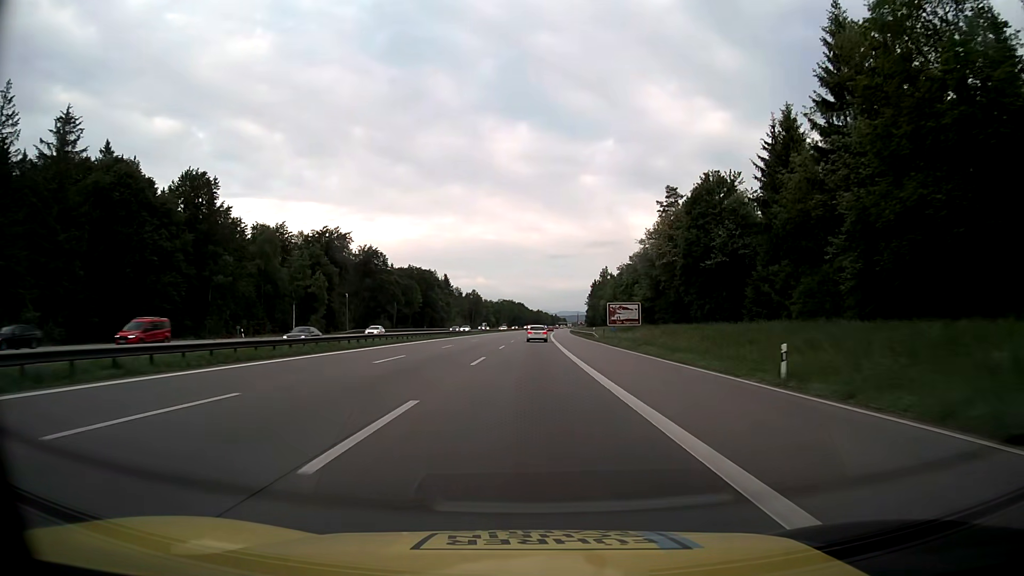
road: motorway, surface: asphalt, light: Day
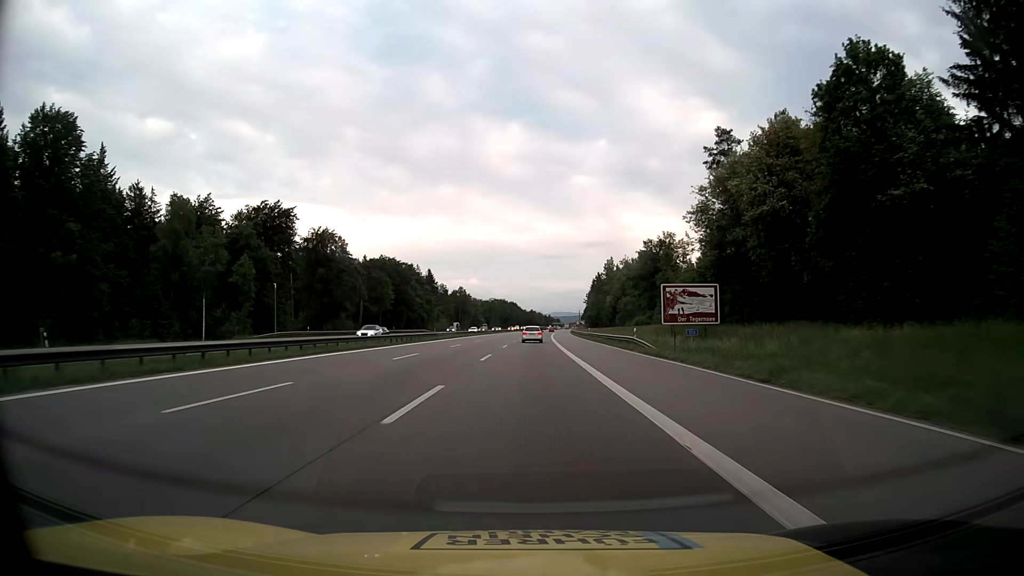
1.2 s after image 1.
(+0.2, +32.7) m; +1°
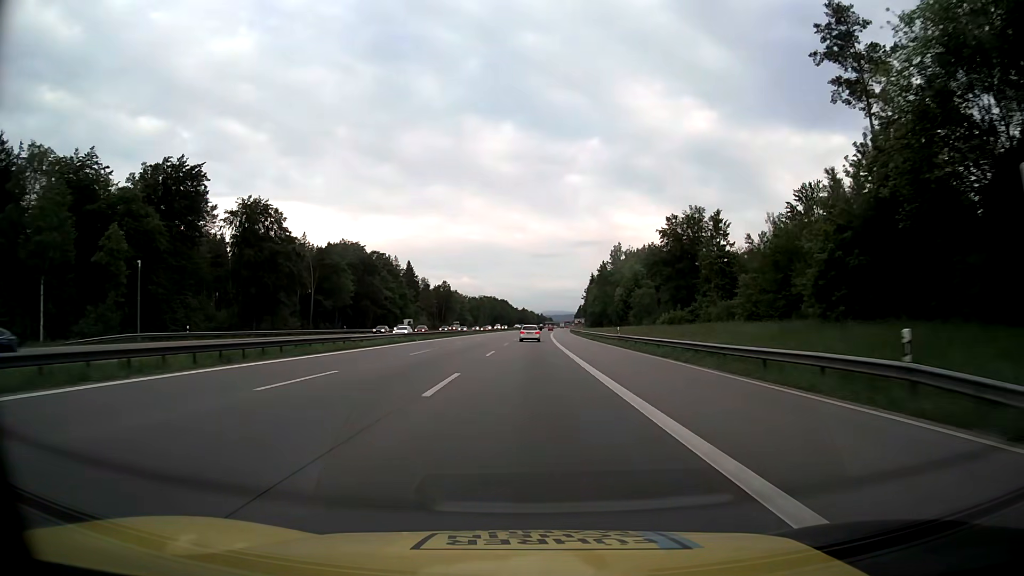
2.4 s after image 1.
(+0.2, +32.6) m; +1°
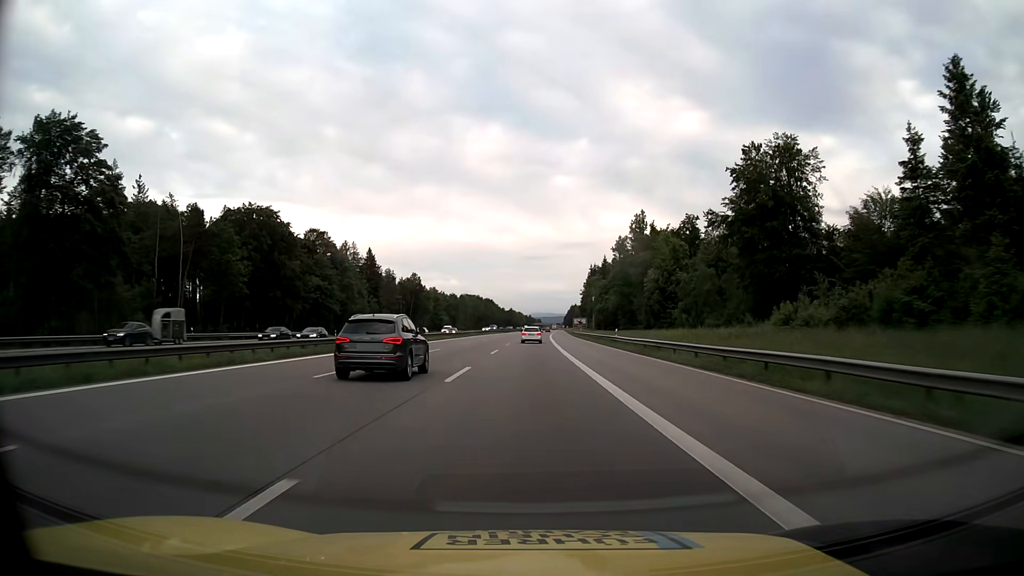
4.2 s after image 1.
(+0.5, +48.9) m; +1°
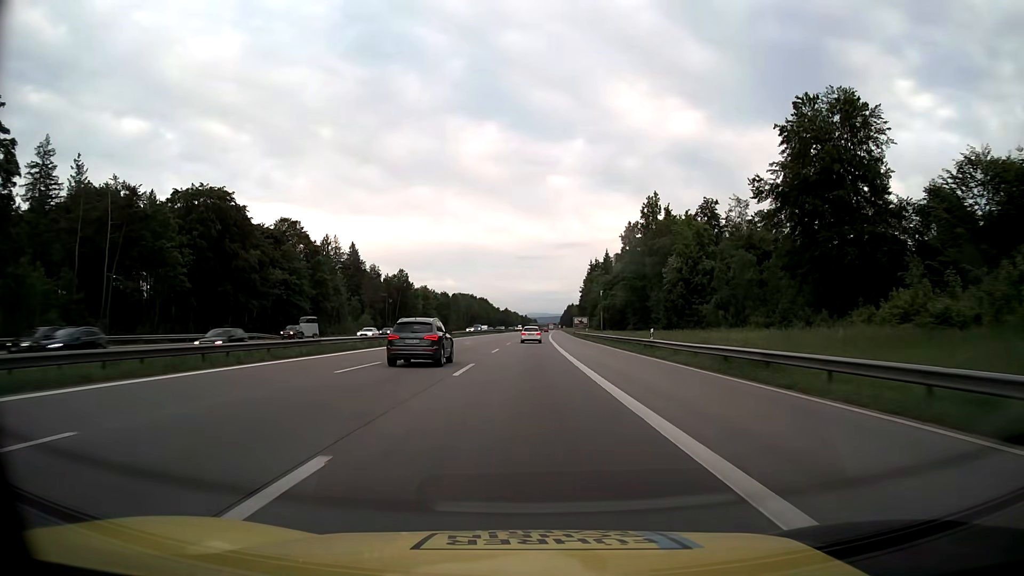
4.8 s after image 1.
(0.0, +16.3) m; 0°
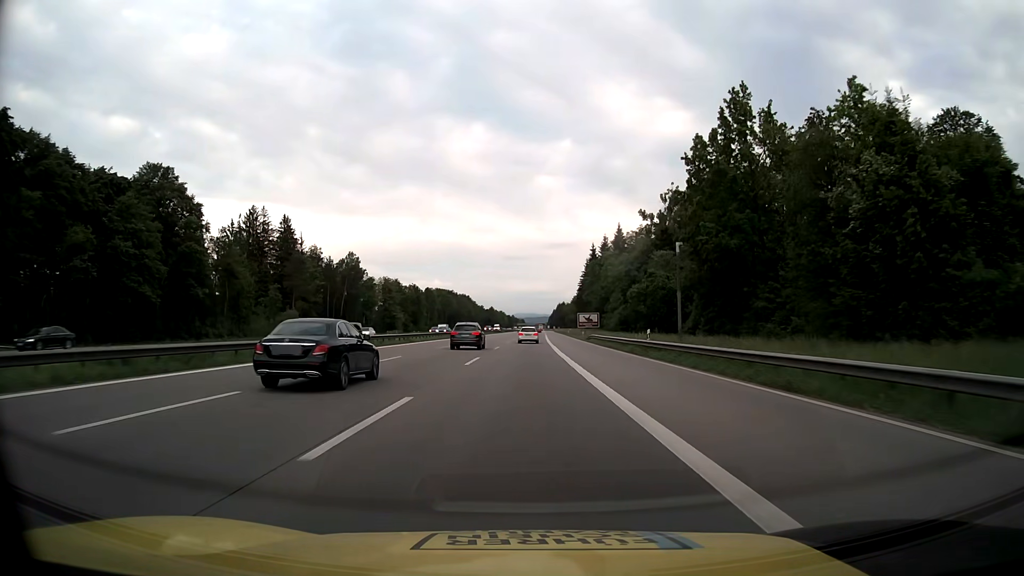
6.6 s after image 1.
(+0.5, +48.9) m; +1°
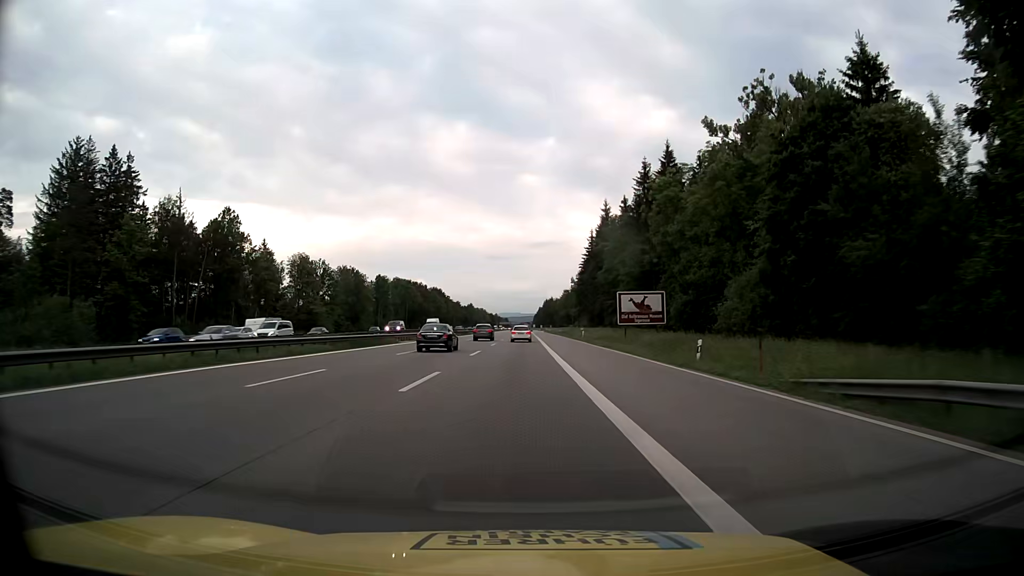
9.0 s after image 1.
(+0.8, +65.1) m; +1°
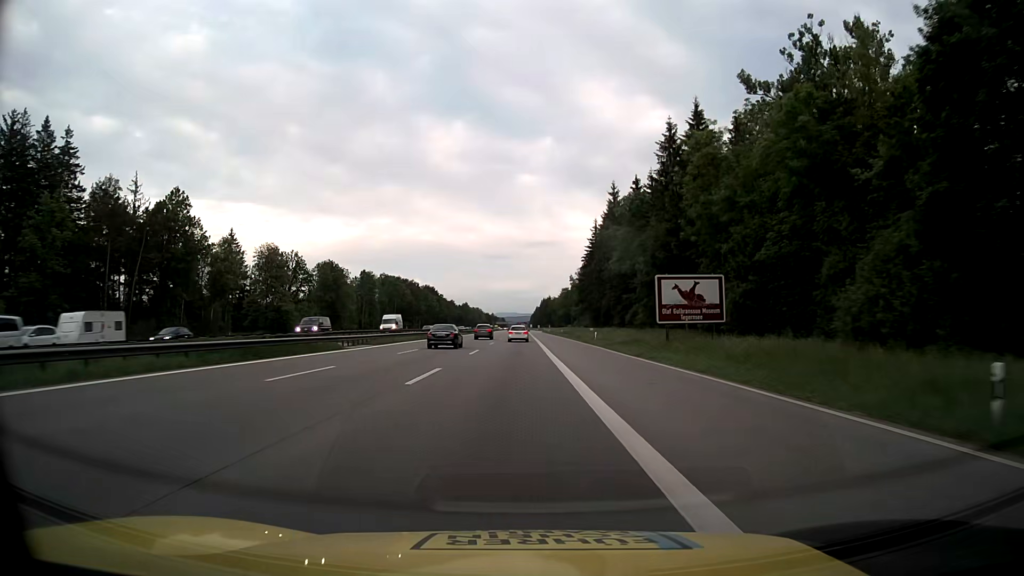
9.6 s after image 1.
(0.0, +16.3) m; 0°
(0, +10) (0, +20) (0, +30) (0, +40) (0, +50) (0, +60) (0, +70) (0, +80) (-1, +90) (-1, +100) m
